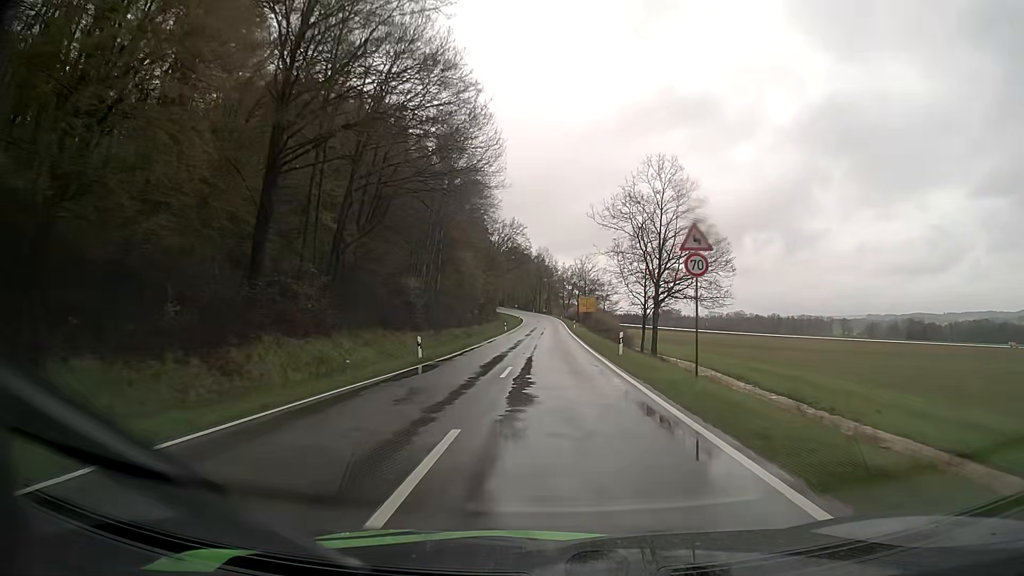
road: tertiary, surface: asphalt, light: Day
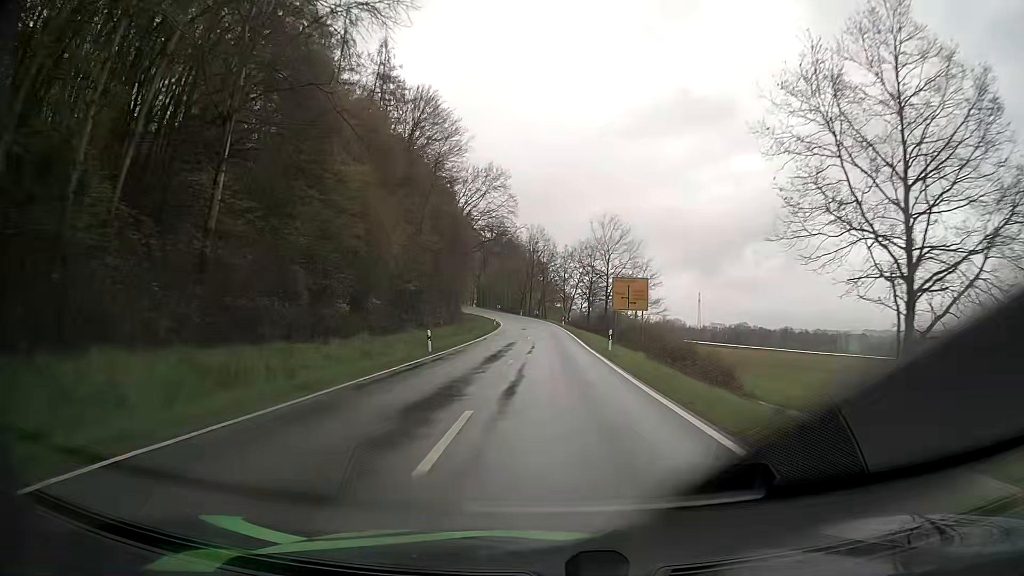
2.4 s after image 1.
(0.0, +48.0) m; +1°
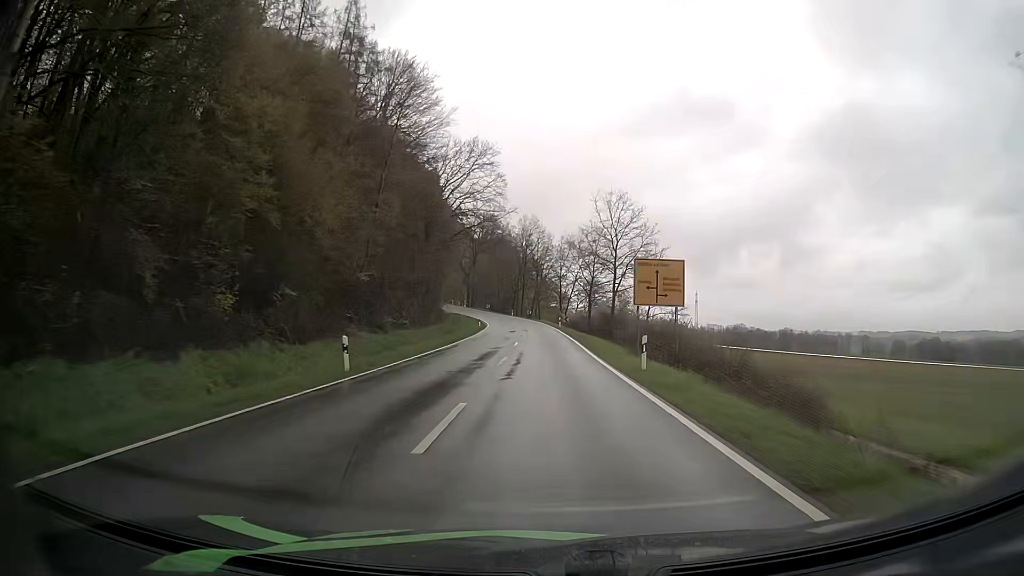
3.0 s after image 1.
(0.0, +11.8) m; 0°
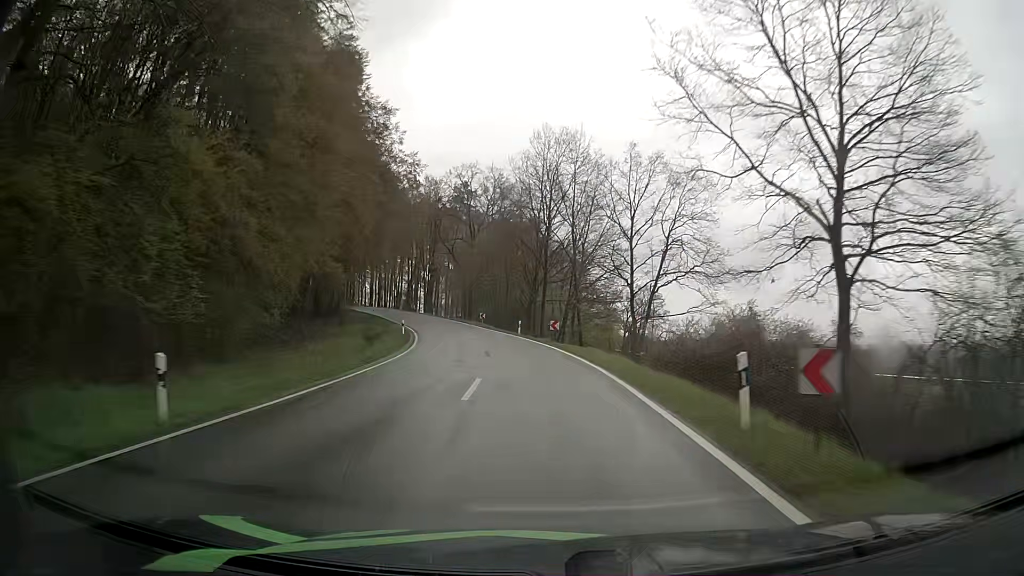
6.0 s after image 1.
(-0.5, +58.1) m; -3°
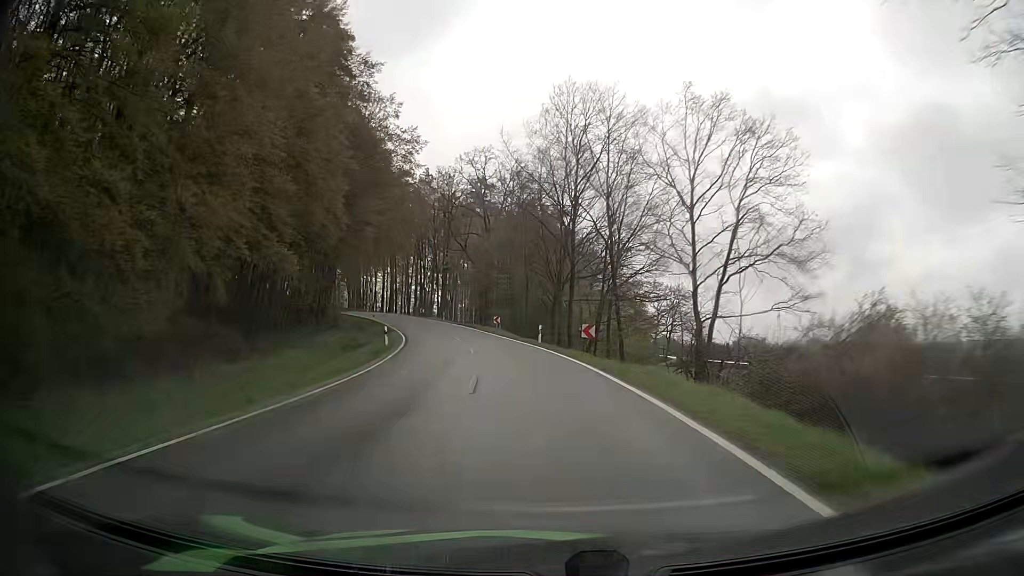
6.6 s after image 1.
(-0.1, +11.3) m; -1°
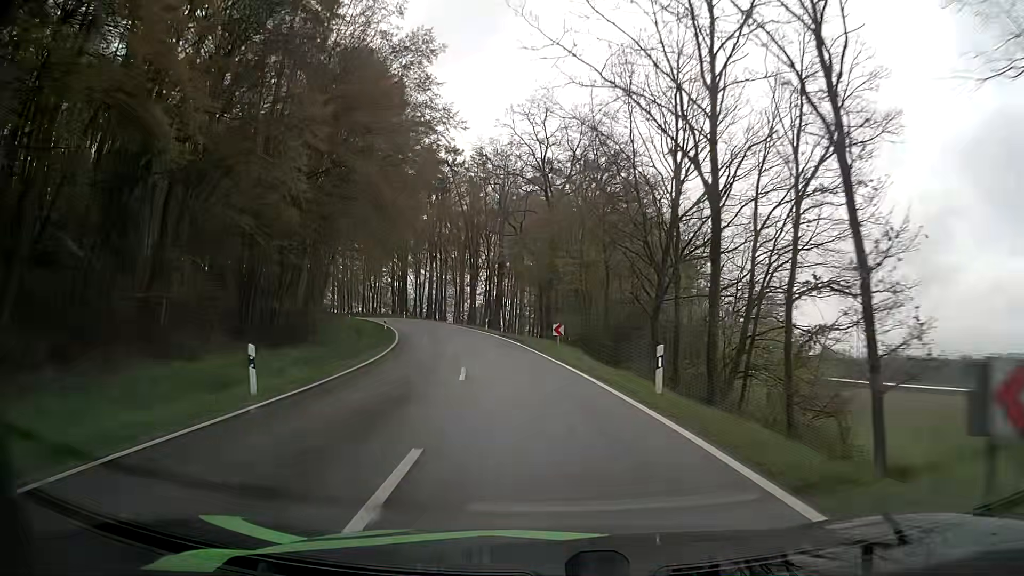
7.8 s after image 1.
(-1.2, +22.2) m; -6°
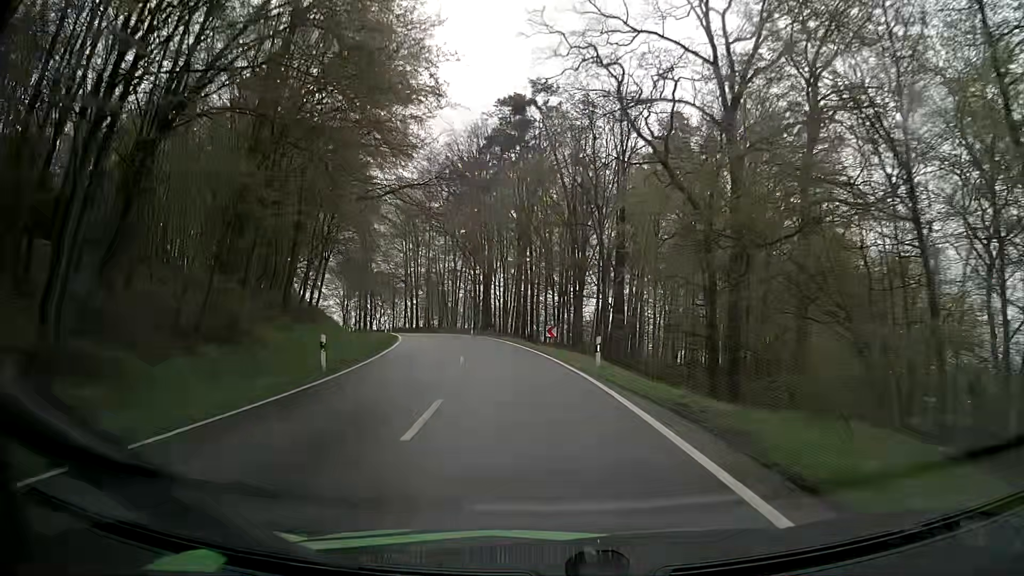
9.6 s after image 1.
(-2.7, +32.6) m; -10°
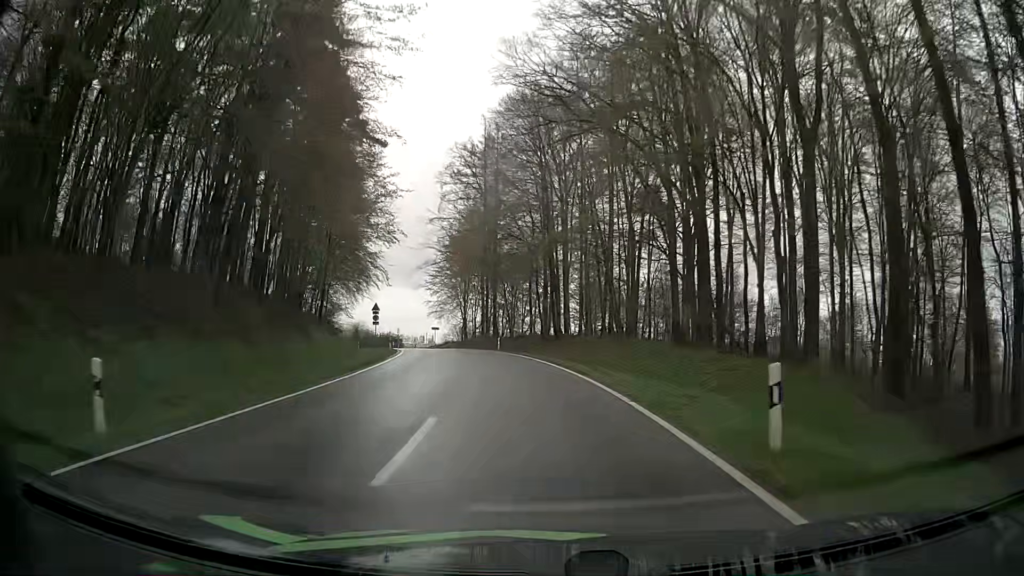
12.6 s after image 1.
(-6.4, +52.8) m; -14°
(0, +10) (-1, +20) (-2, +30) (-4, +40) (-6, +50) (-8, +59) (-11, +69) (-15, +78) (-18, +88) (-22, +97) m
